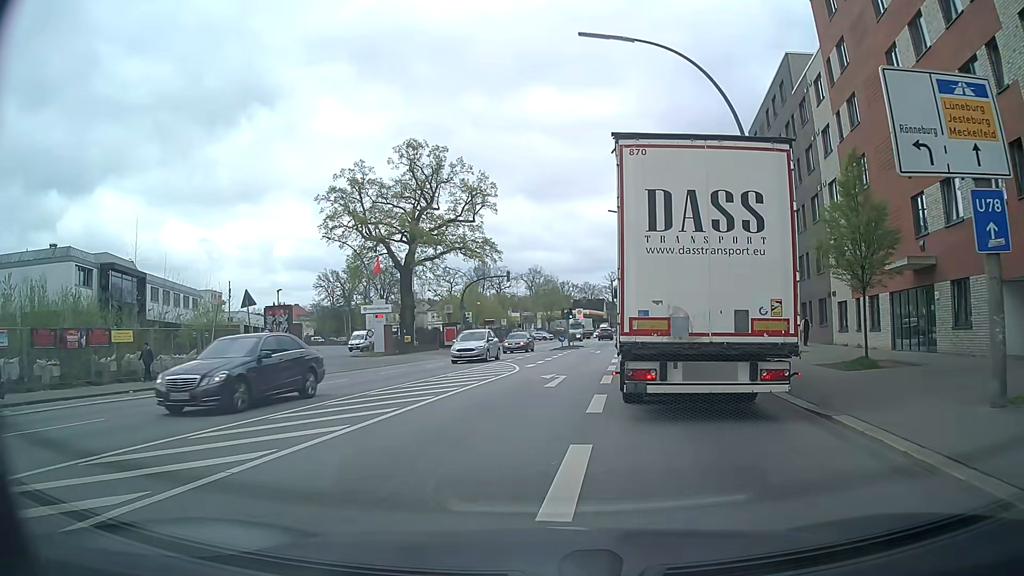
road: secondary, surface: asphalt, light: Day
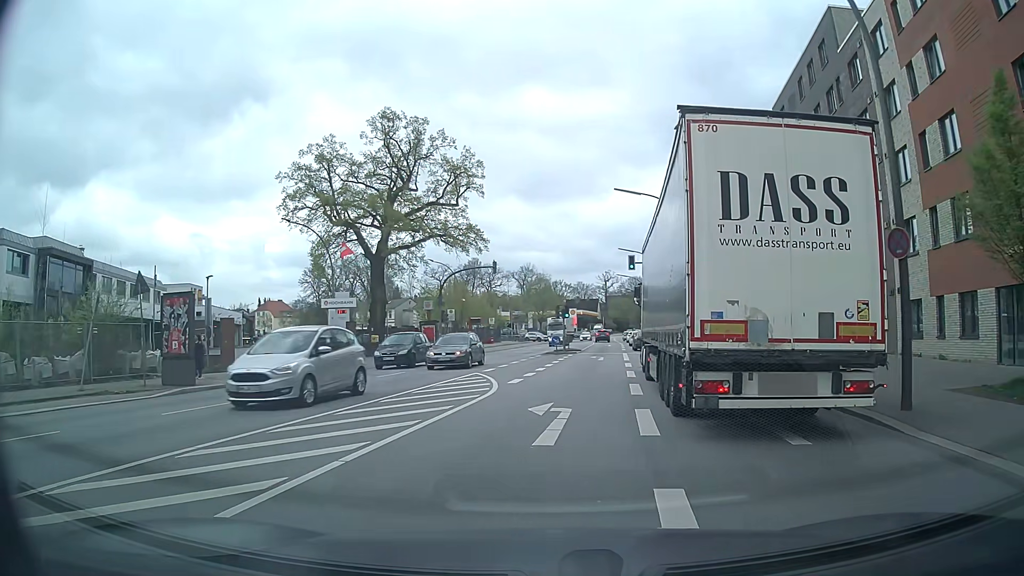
(+0.2, +8.3) m; +2°
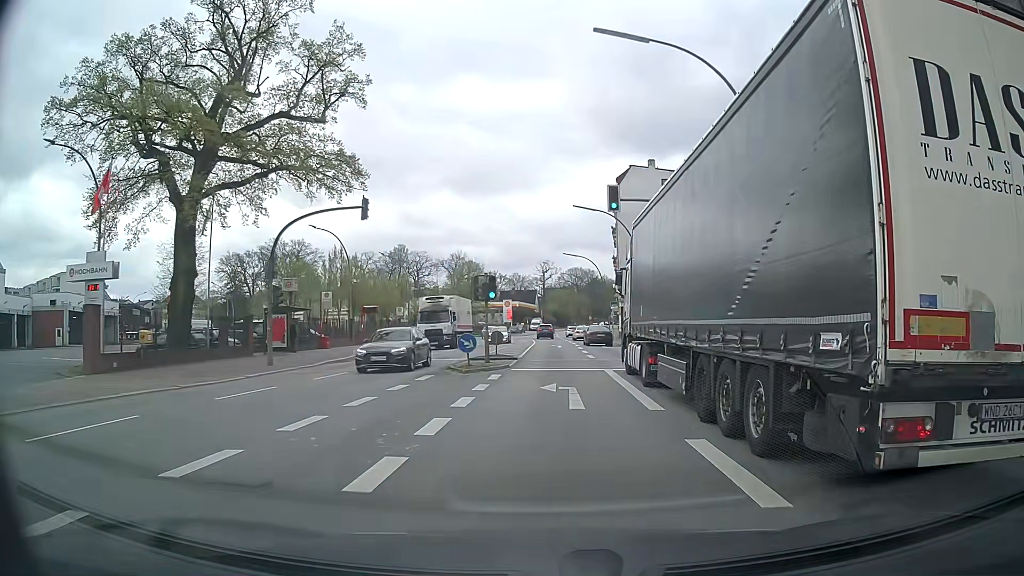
(+0.7, +22.3) m; +5°
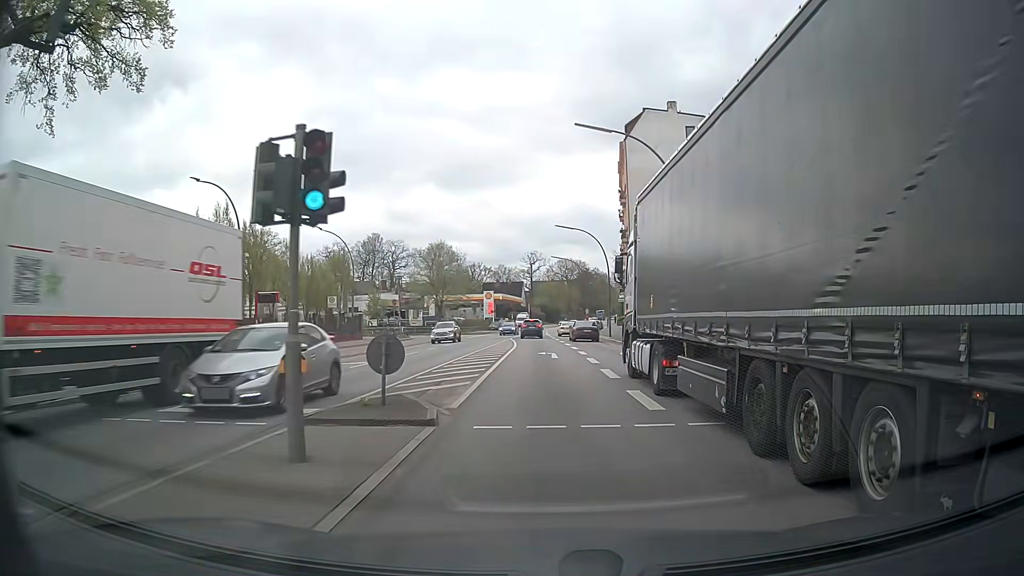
(0.0, +18.9) m; -1°
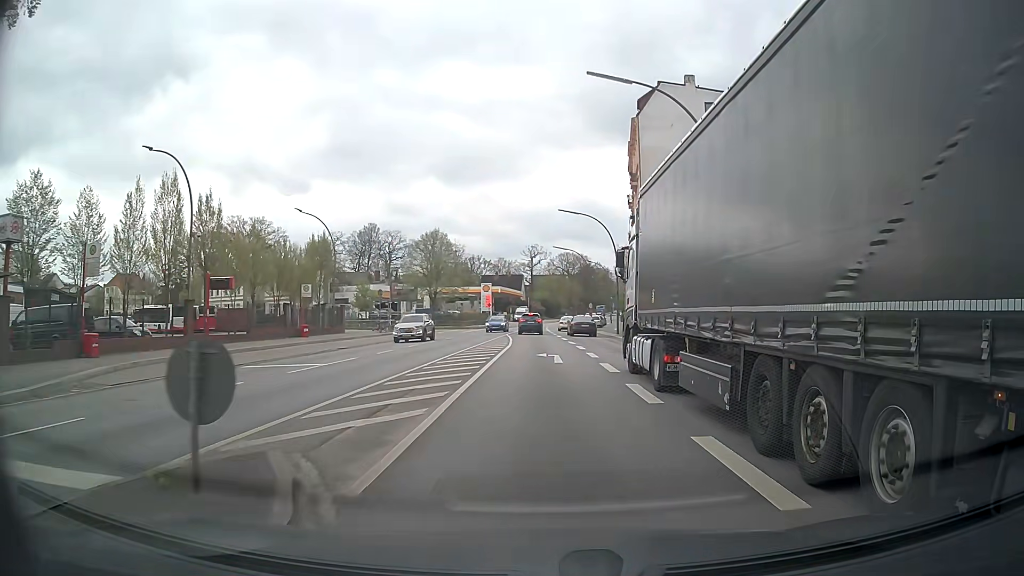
(+0.1, +5.7) m; +1°
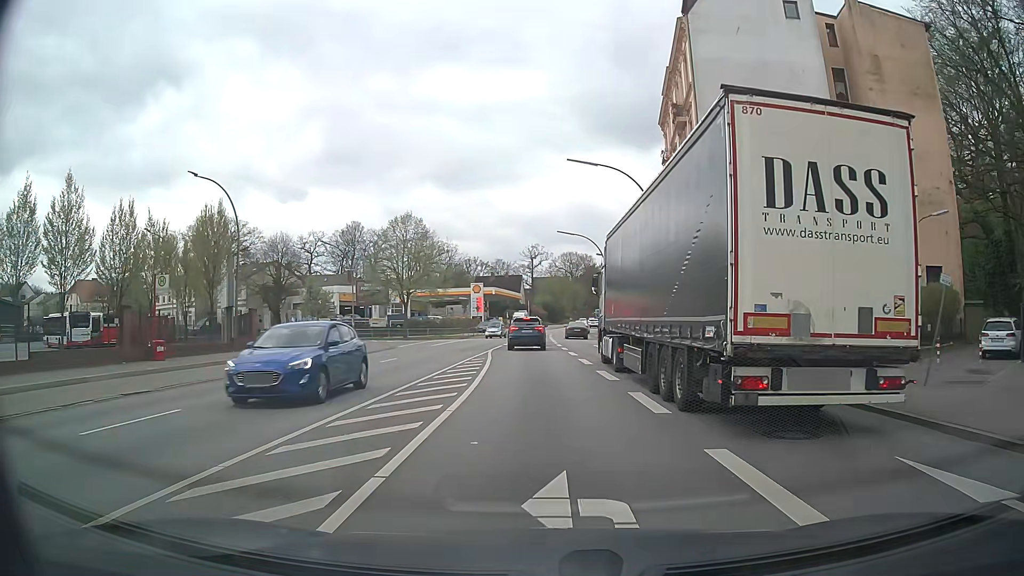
(0.0, +18.1) m; +1°
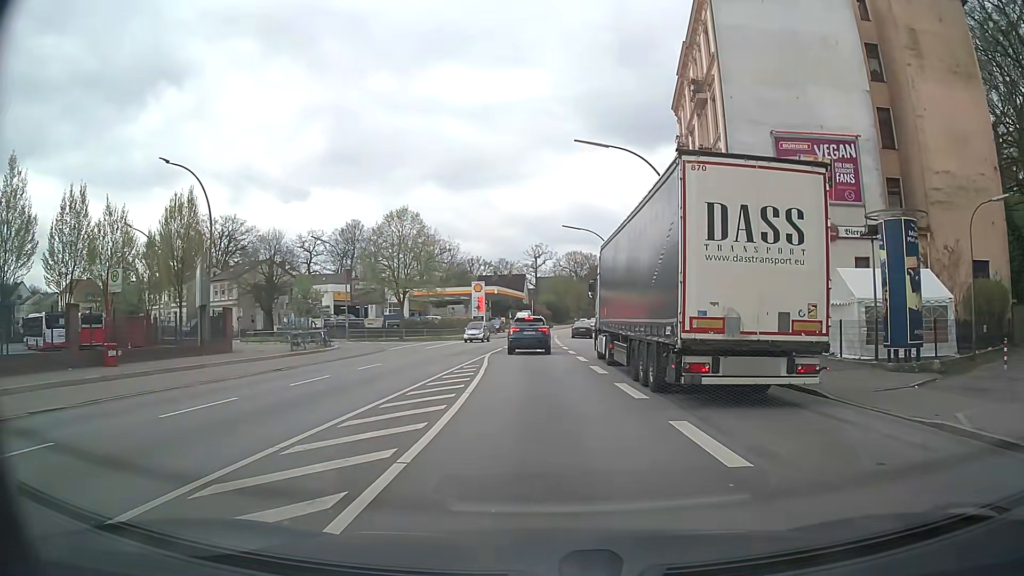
(-0.1, +3.8) m; 0°
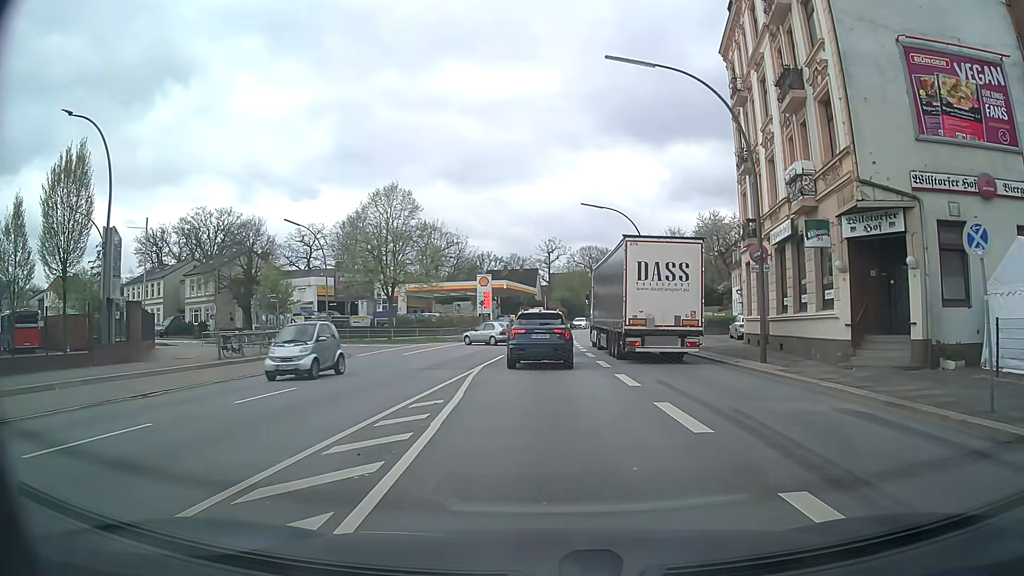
(-0.2, +9.9) m; -2°
